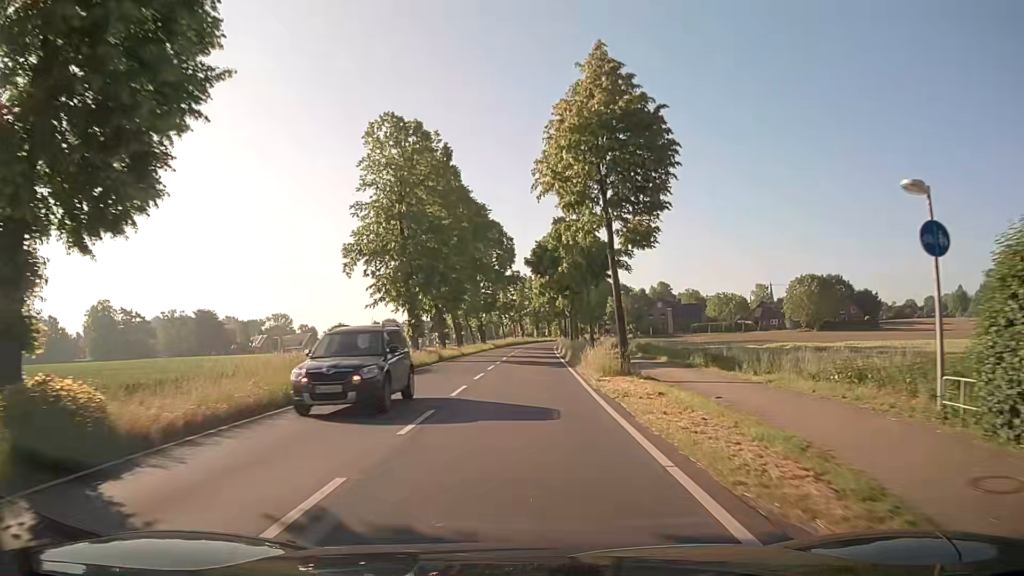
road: secondary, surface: asphalt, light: Day
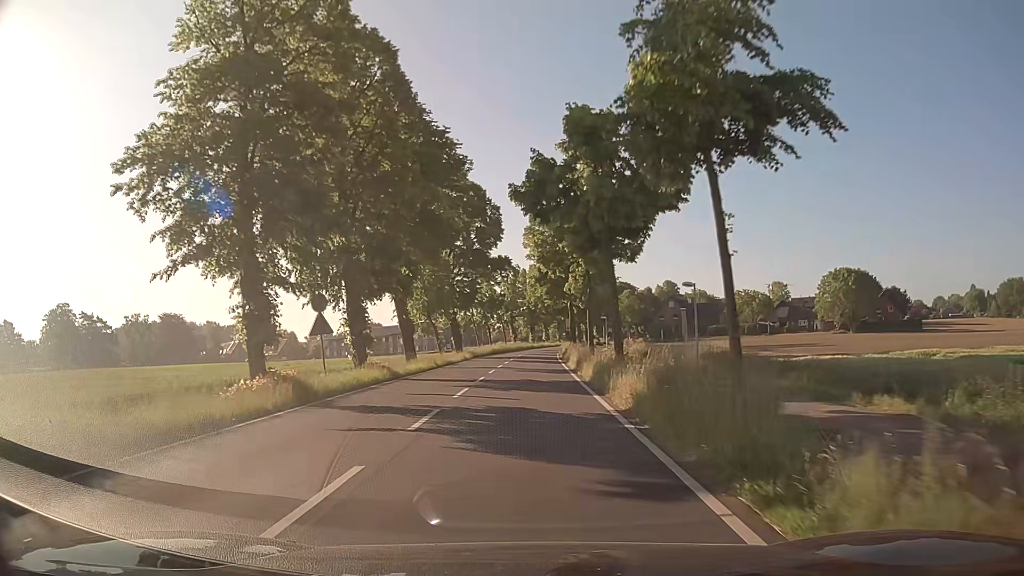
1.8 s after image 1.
(+0.3, +23.2) m; +1°
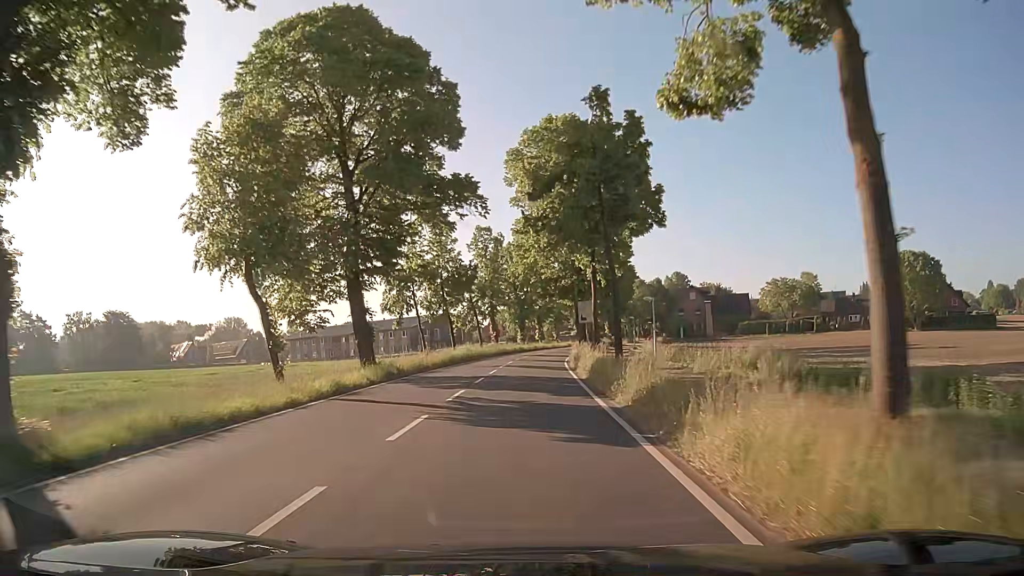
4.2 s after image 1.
(+0.4, +31.0) m; +1°
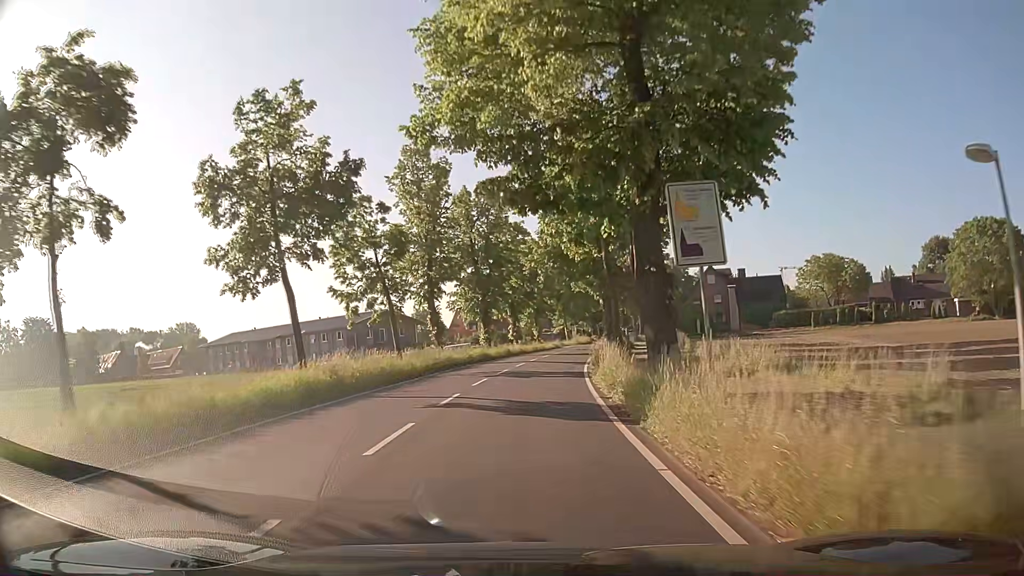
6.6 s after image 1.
(+0.5, +31.1) m; +2°
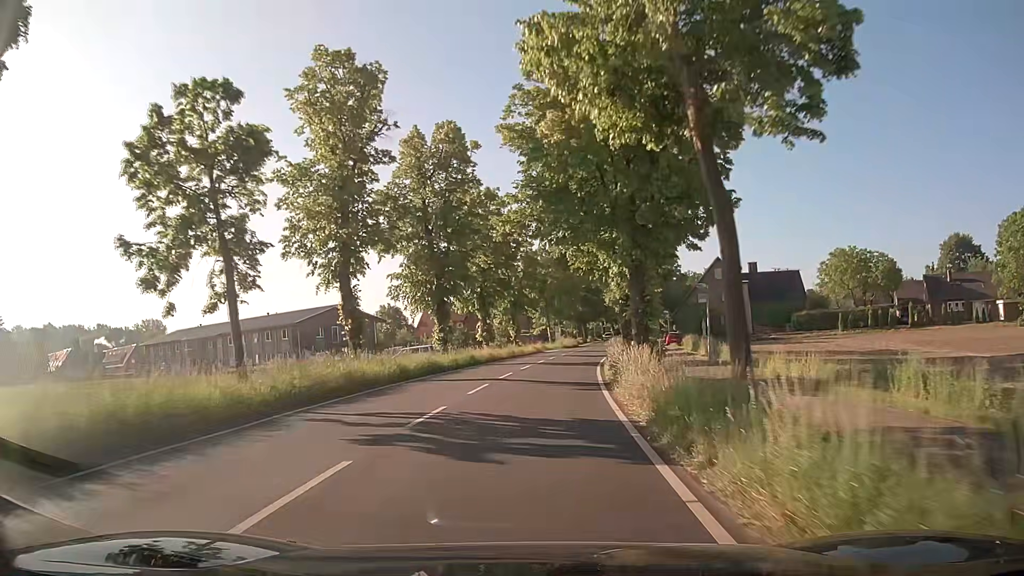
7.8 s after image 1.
(+0.4, +15.6) m; +3°
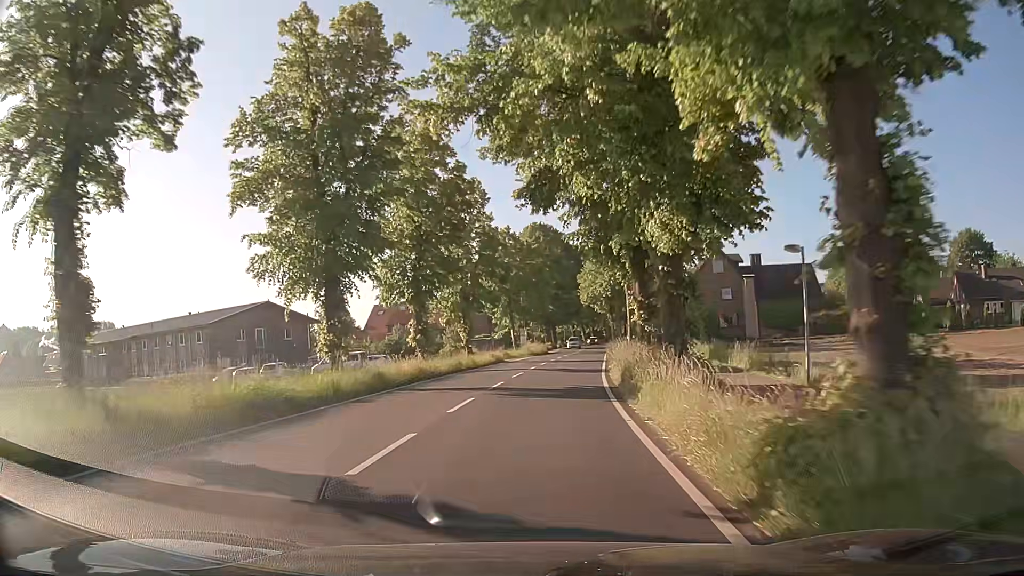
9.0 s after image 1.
(+0.3, +15.6) m; +3°
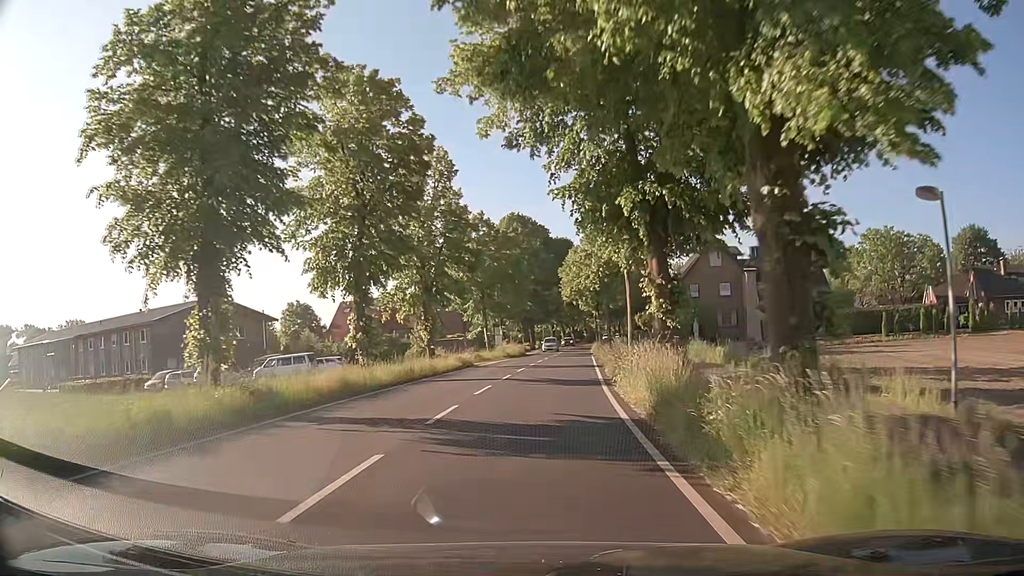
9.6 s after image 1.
(+0.1, +7.8) m; +2°
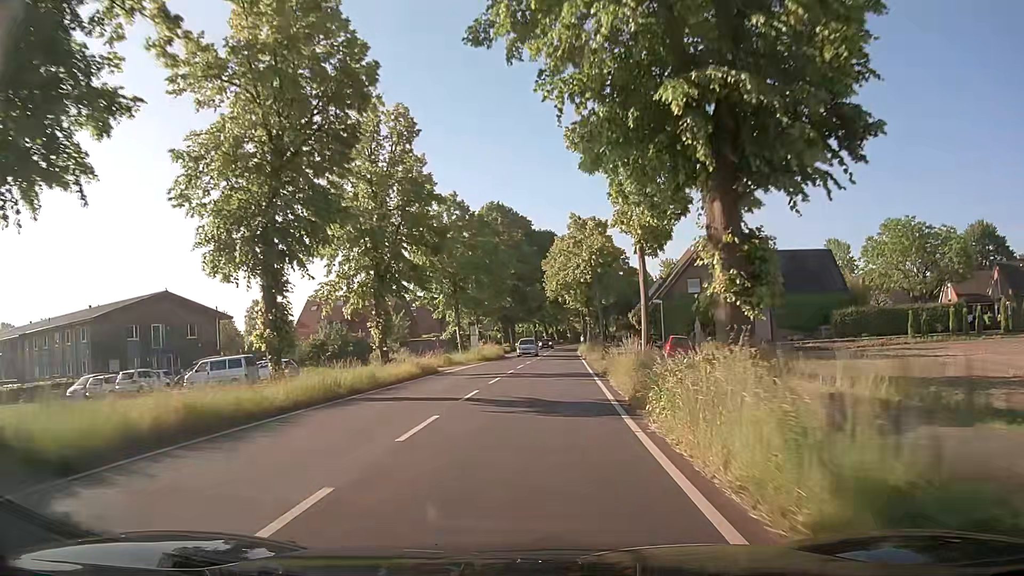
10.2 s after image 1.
(+0.1, +7.8) m; +1°
